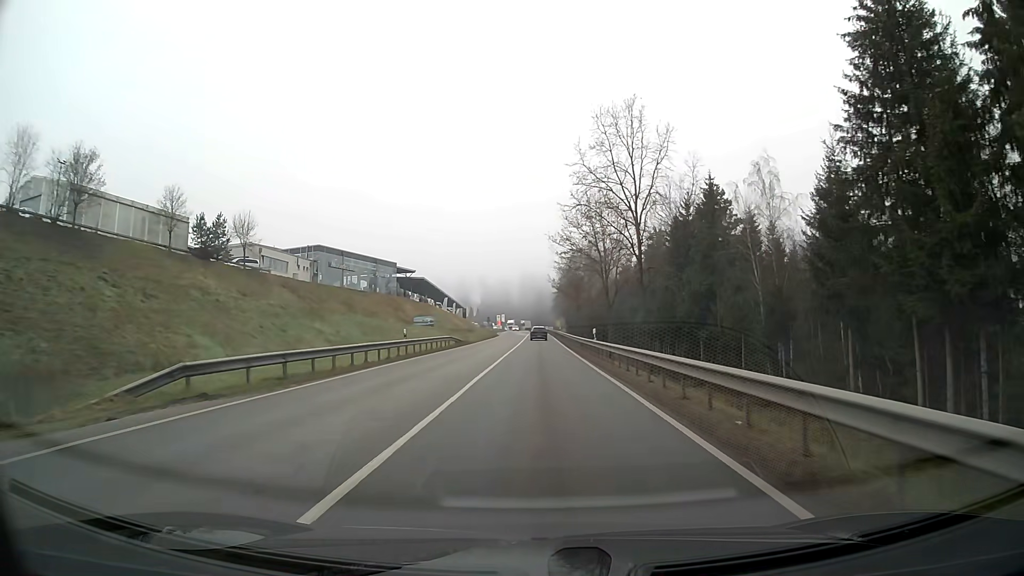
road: secondary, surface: asphalt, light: Day
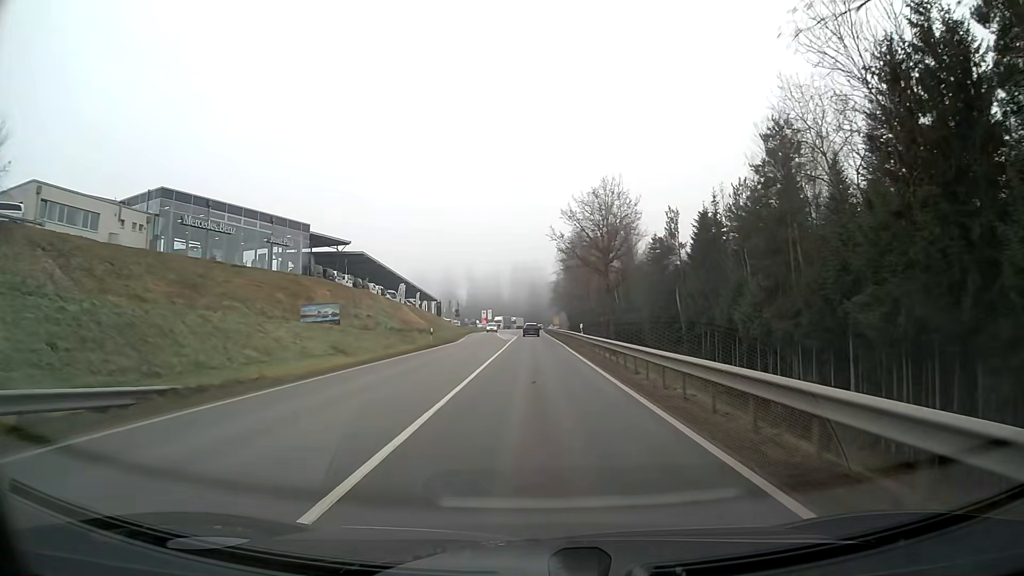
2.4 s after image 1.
(+0.2, +47.2) m; 0°
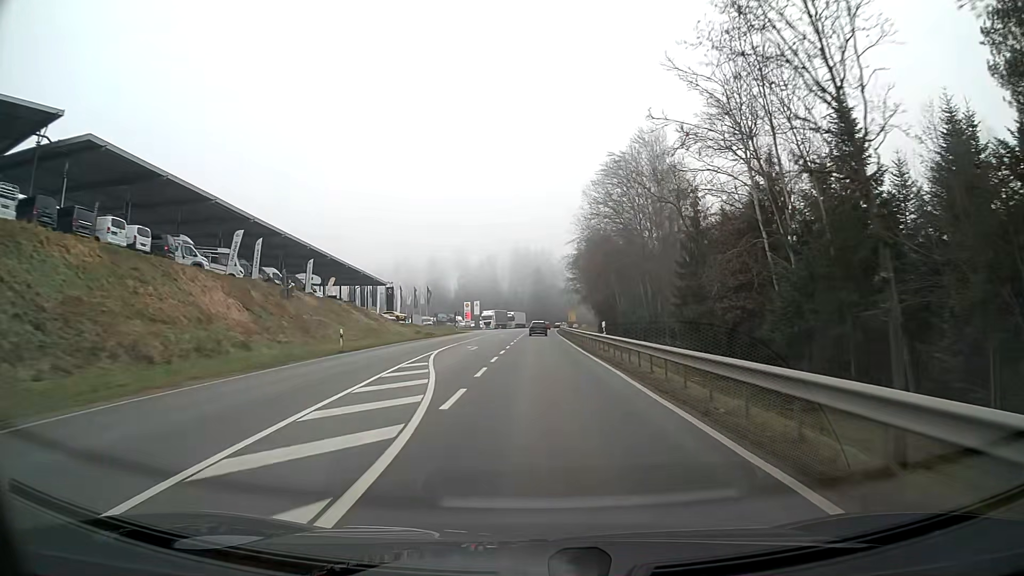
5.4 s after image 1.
(-0.3, +65.6) m; 0°
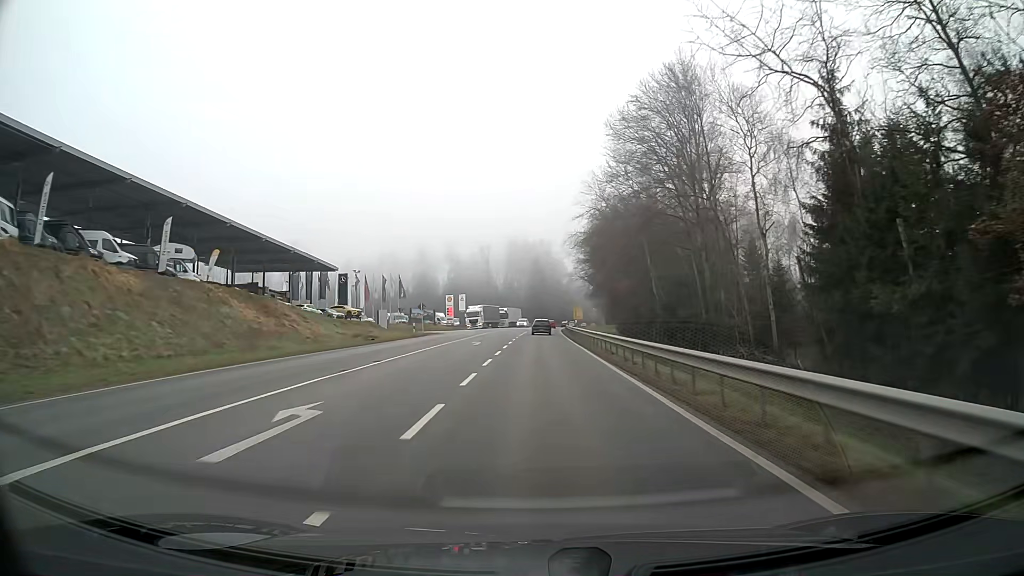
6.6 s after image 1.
(+0.1, +27.0) m; 0°
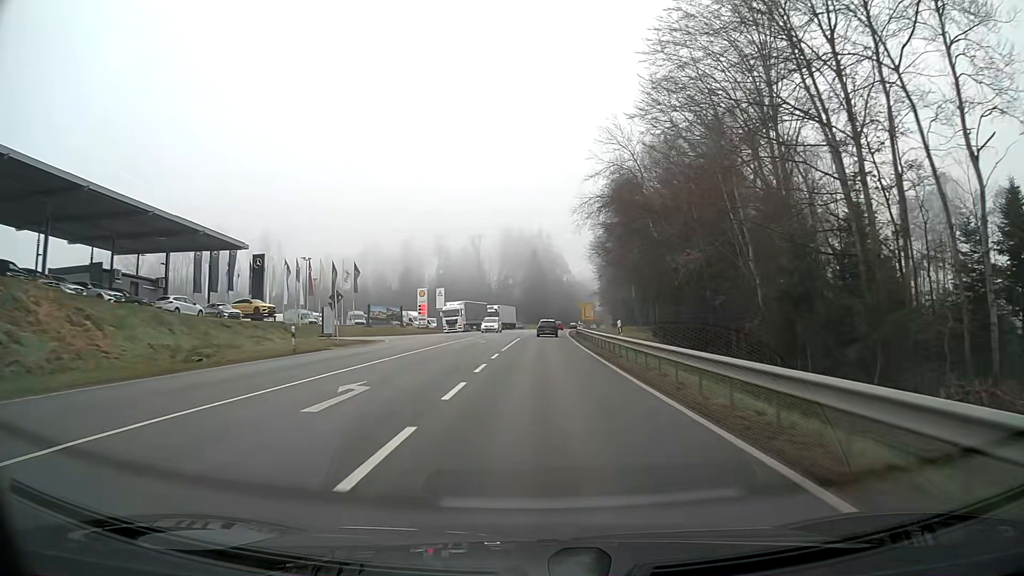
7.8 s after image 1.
(+0.1, +26.6) m; 0°
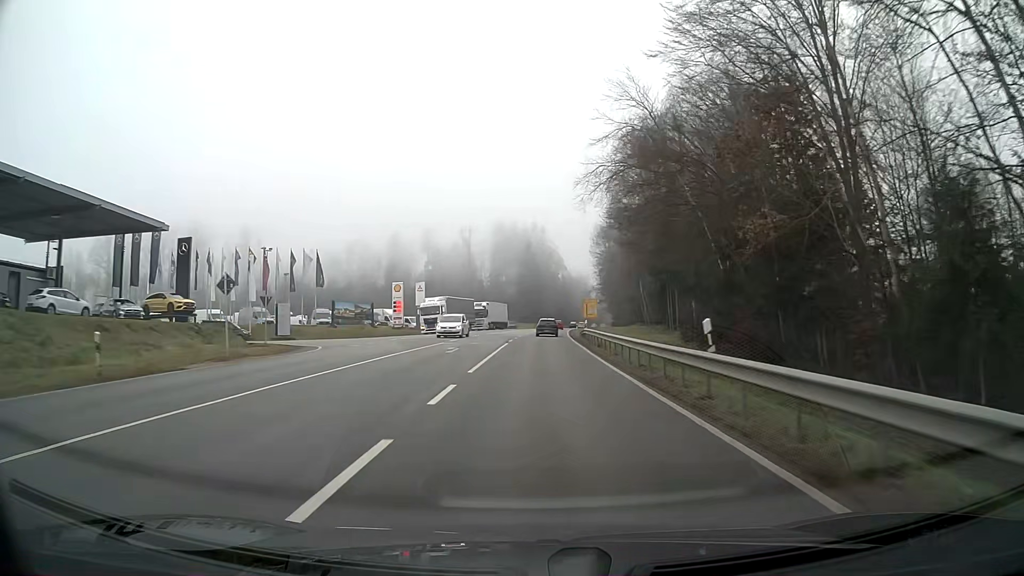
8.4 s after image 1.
(0.0, +12.9) m; 0°
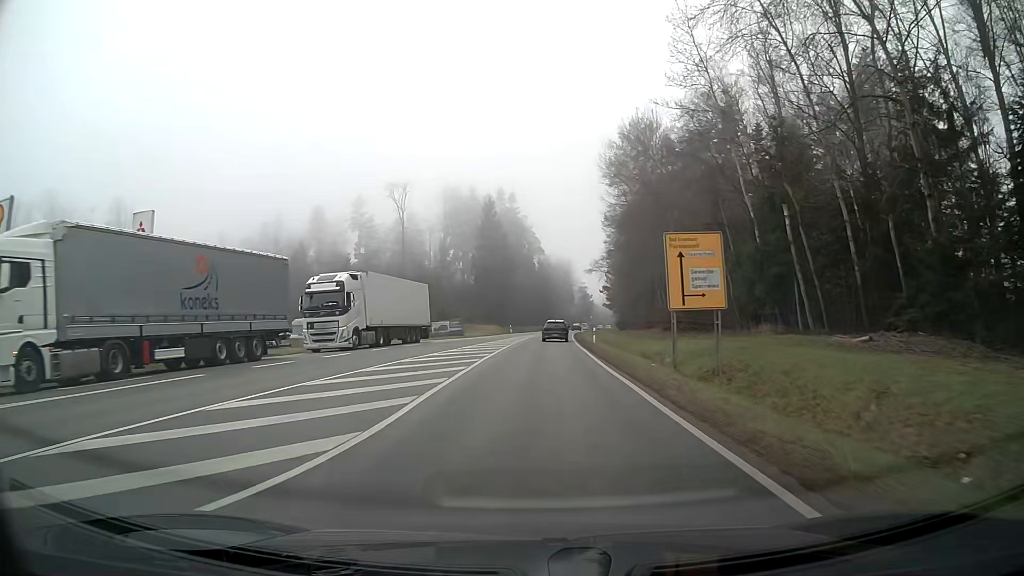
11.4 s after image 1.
(+1.3, +60.7) m; +3°
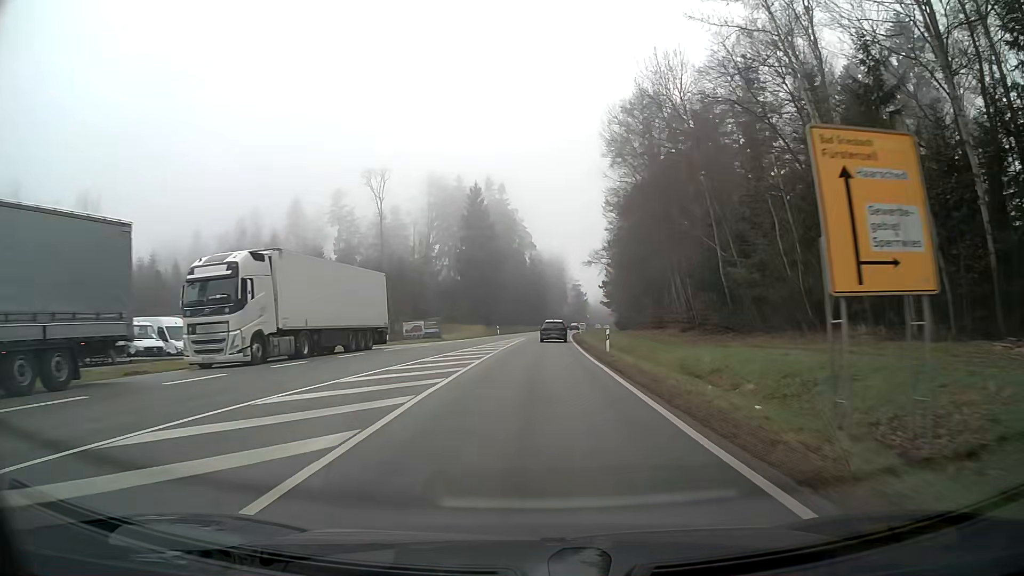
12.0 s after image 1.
(0.0, +11.4) m; 0°
(0, +10) (0, +20) (0, +30) (+1, +40) (+1, +50) (+2, +60) (+2, +70) (+3, +80) (+4, +90) (+5, +100) m
